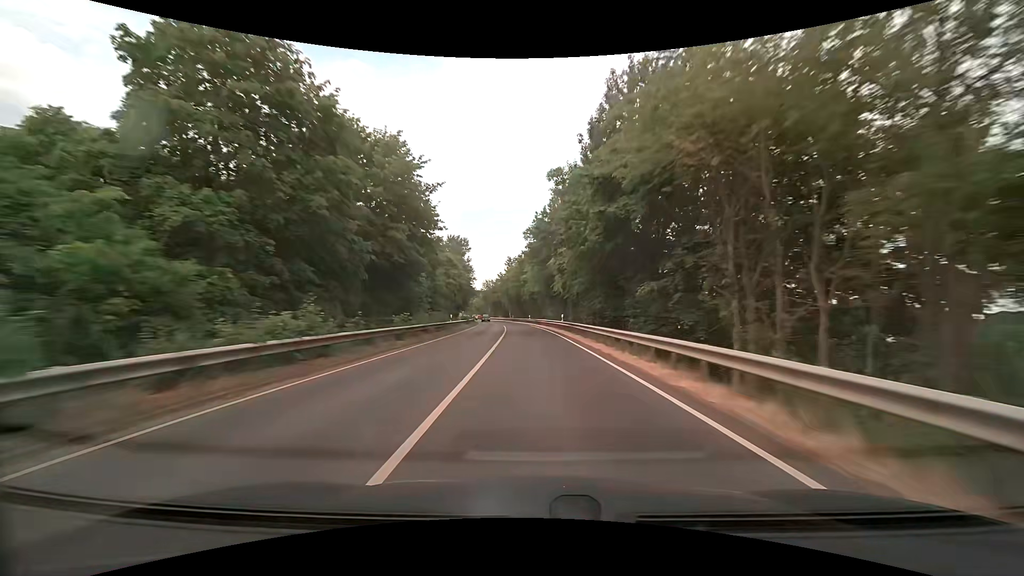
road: tertiary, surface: asphalt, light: Day
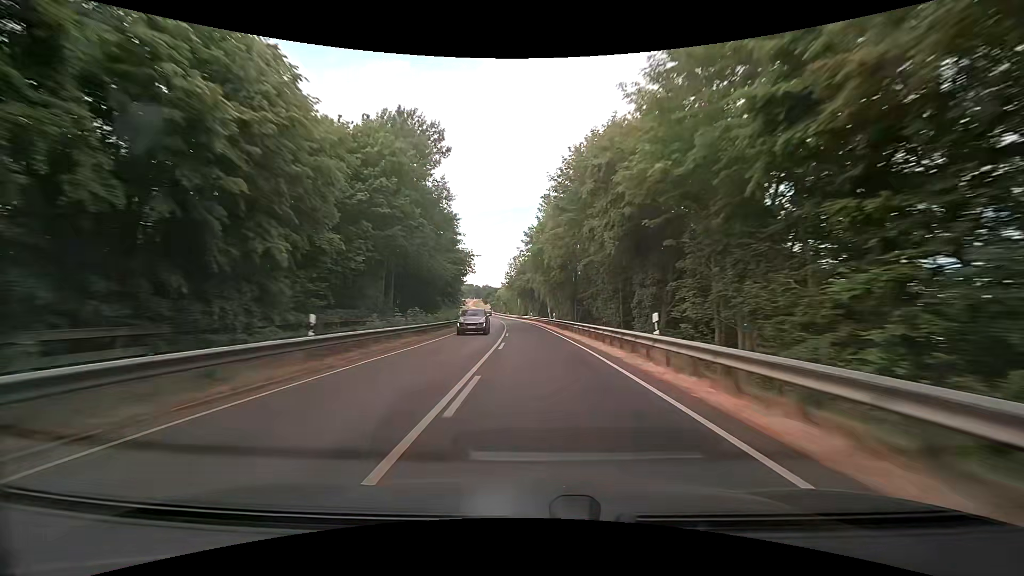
(-3.2, +65.5) m; -5°
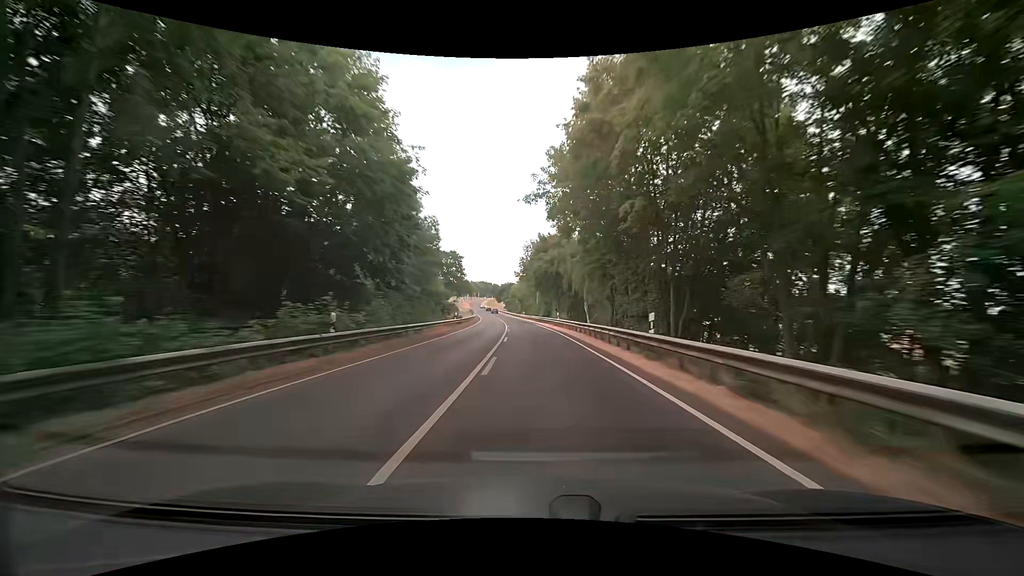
(-0.7, +33.0) m; -2°
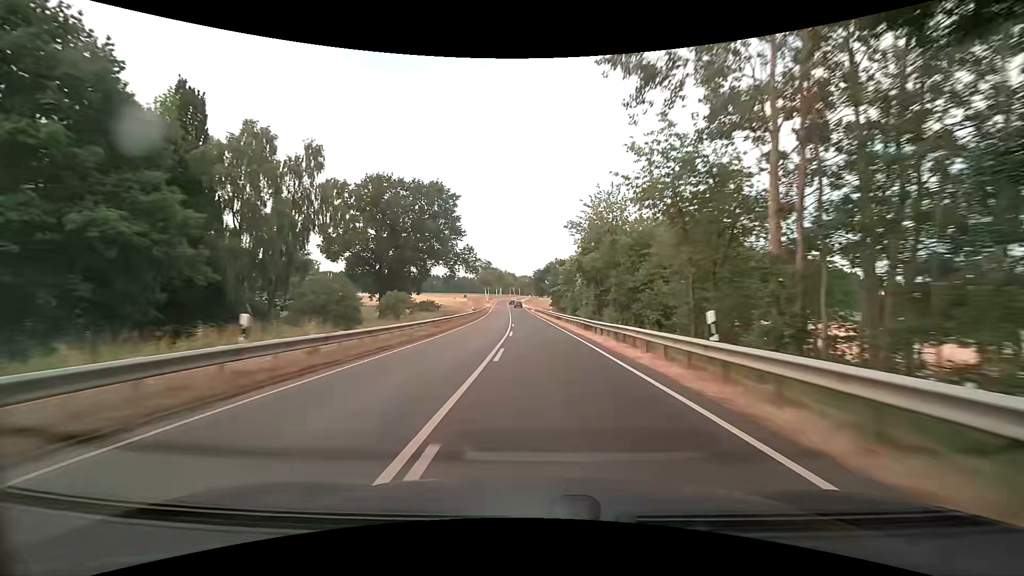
(-4.3, +82.0) m; -5°
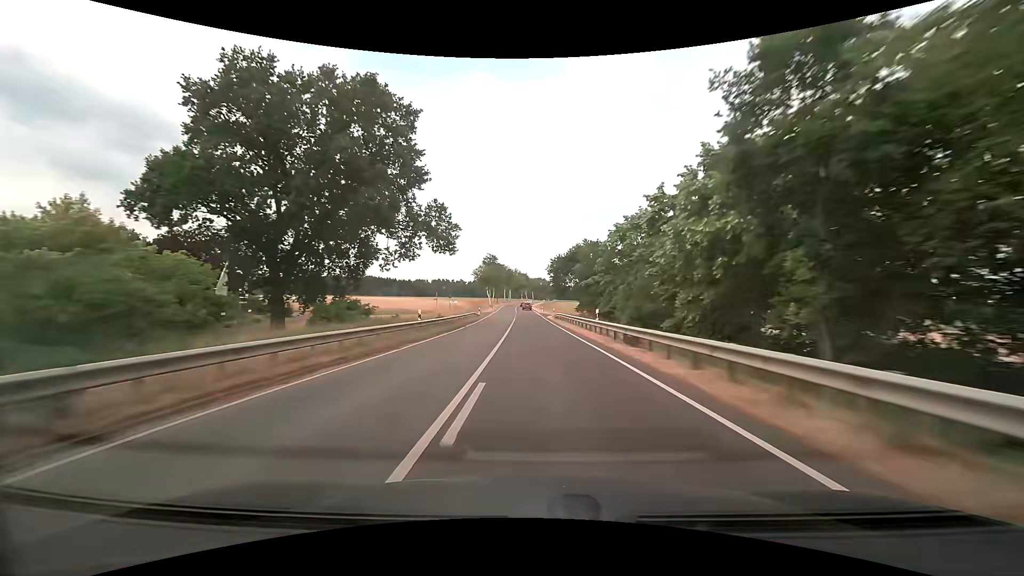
(-0.8, +32.1) m; -2°
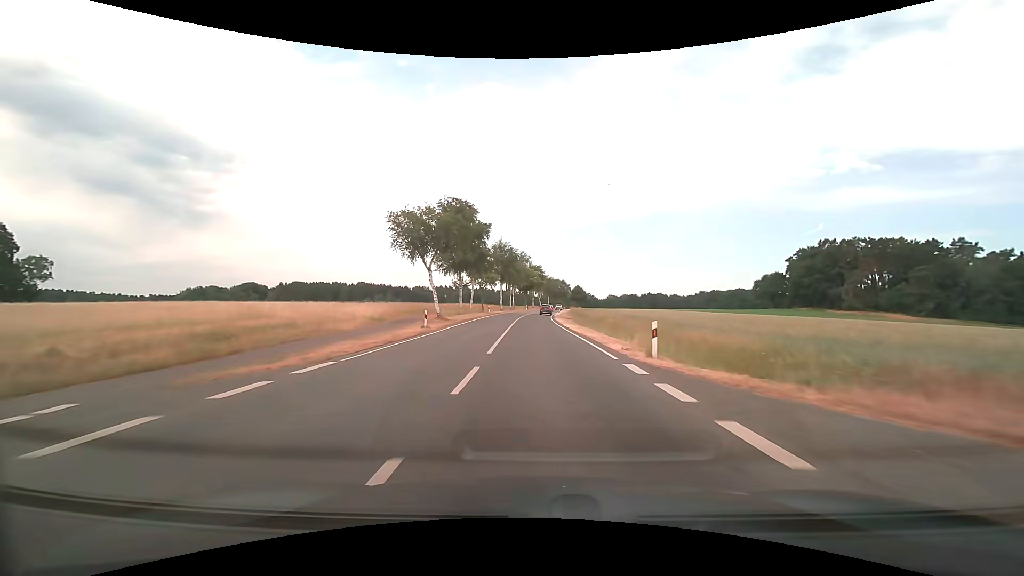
(-1.4, +72.3) m; -1°
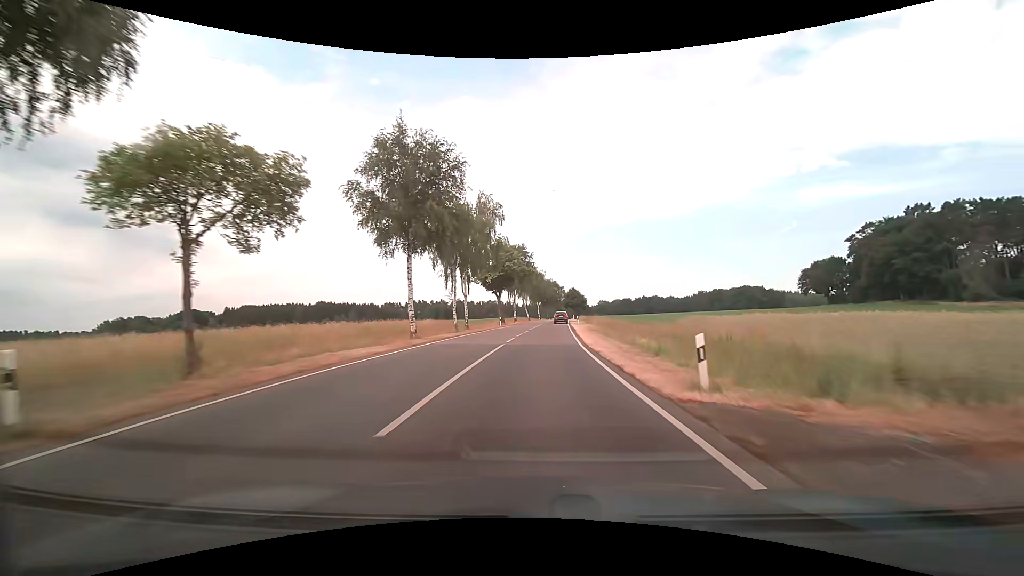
(-0.3, +58.5) m; +1°
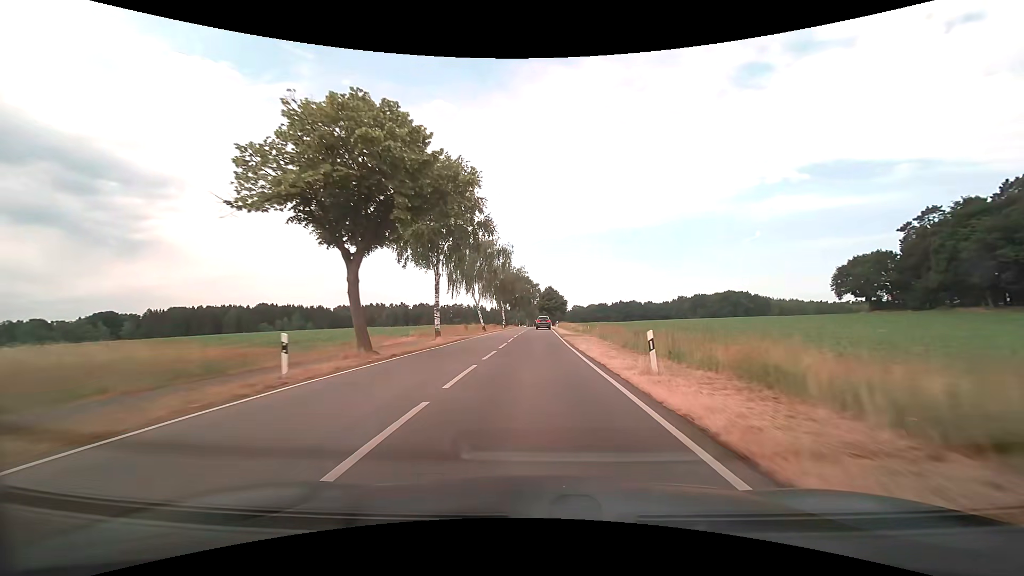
(+1.4, +43.7) m; +3°
(0, +10) (0, +20) (0, +30) (0, +40) (+1, +50) (+1, +60) (+1, +70) (+1, +80) (+1, +90) (+1, +100) m
